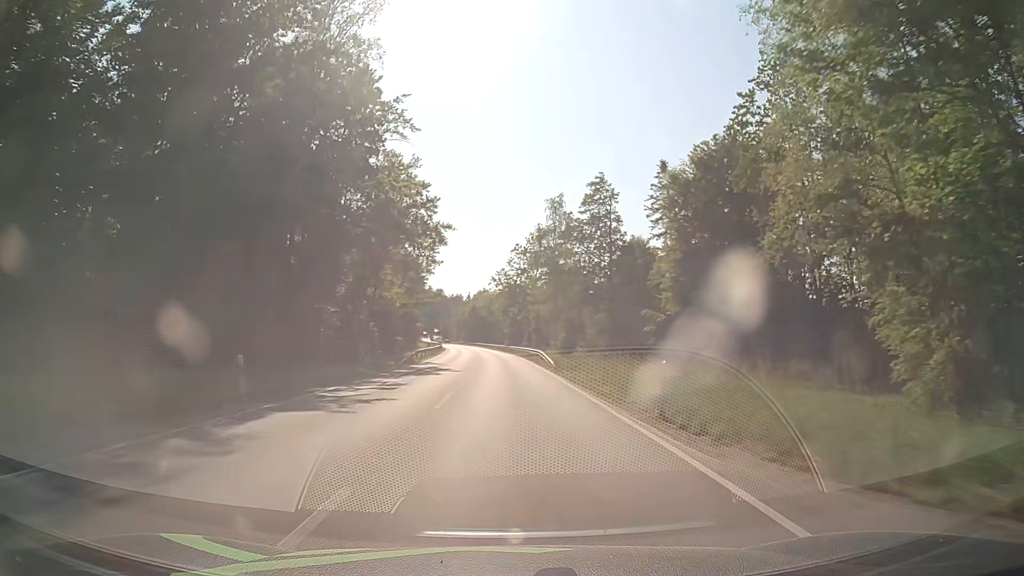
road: secondary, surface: asphalt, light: Day
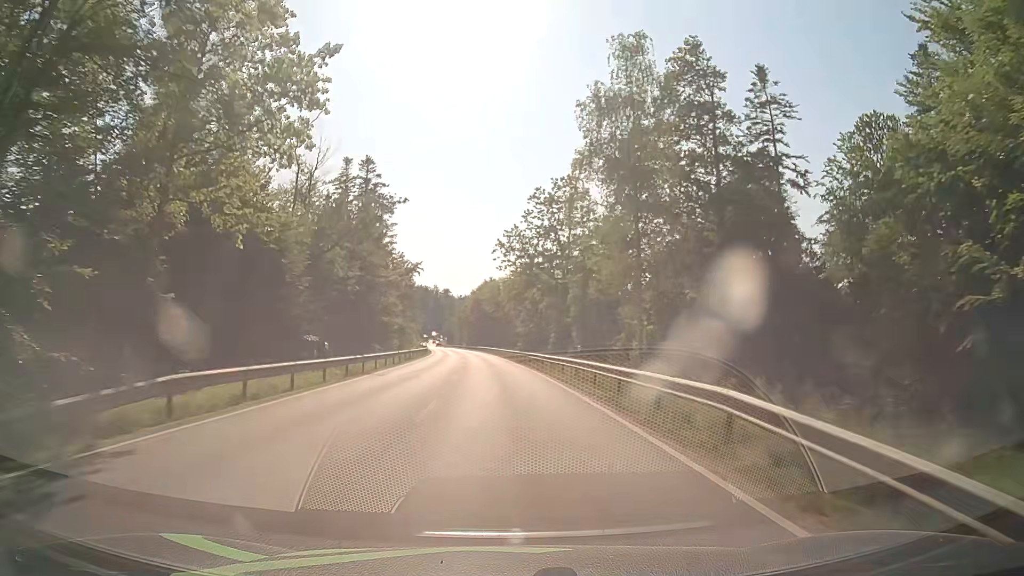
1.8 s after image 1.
(-0.2, +38.4) m; -1°
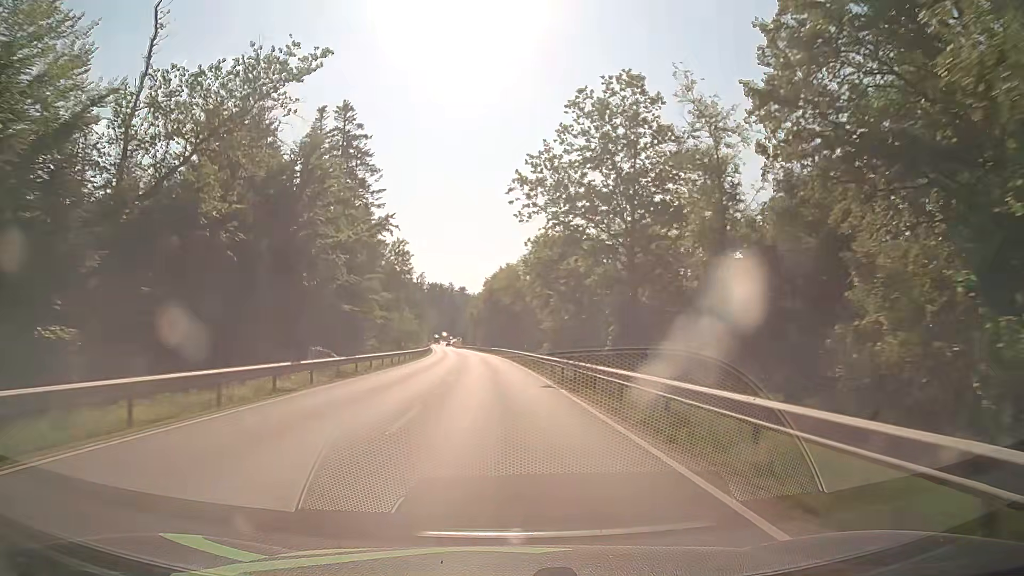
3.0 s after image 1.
(-0.3, +25.4) m; -1°
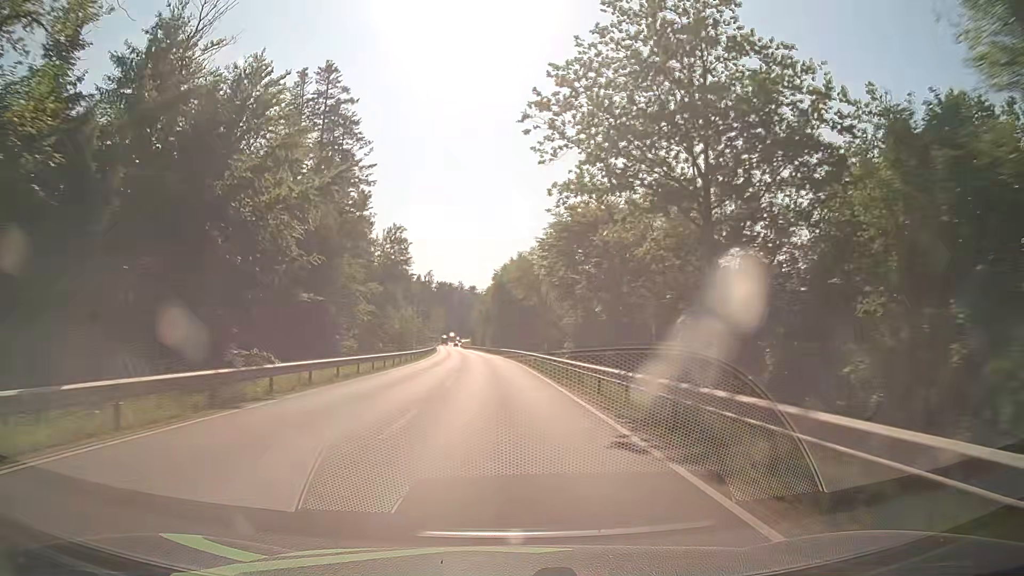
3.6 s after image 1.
(-0.2, +12.6) m; -1°
(0, +10) (0, +20) (0, +30) (-1, +40) (-1, +50) (-2, +60) (-2, +70) (-3, +80) (-4, +90) (-4, +100) m
